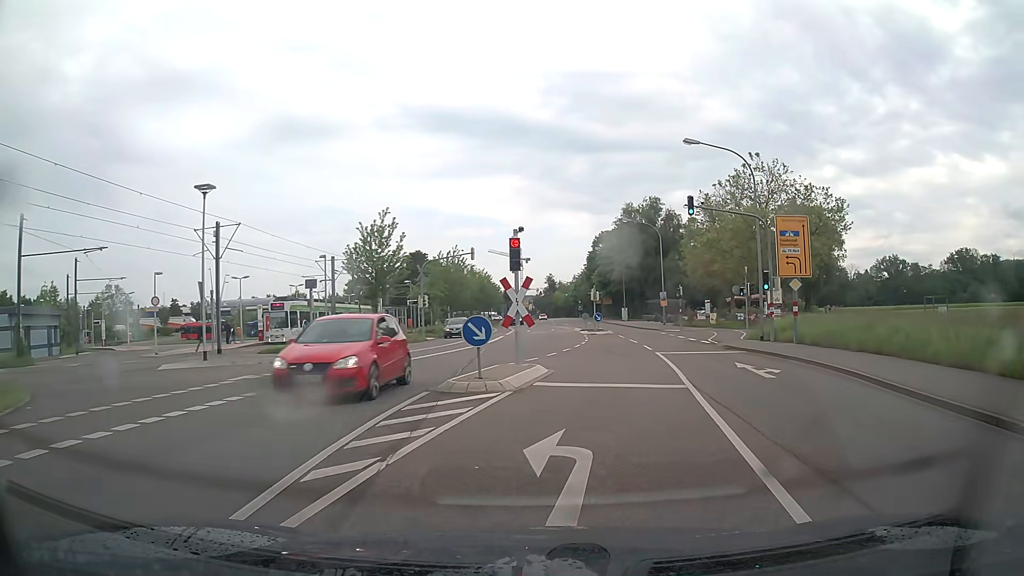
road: tertiary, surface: asphalt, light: Day
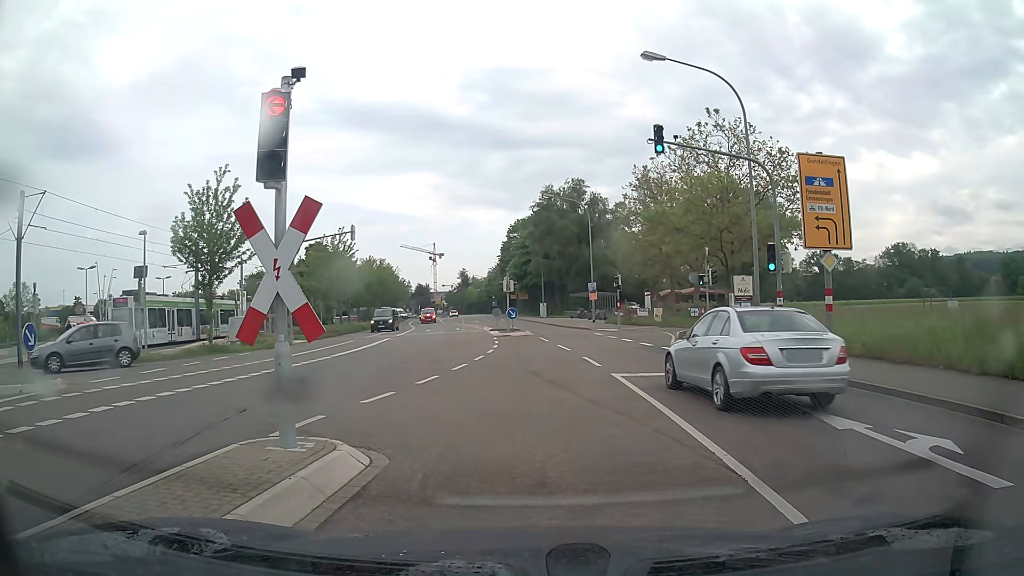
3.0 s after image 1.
(+0.8, +10.4) m; +7°
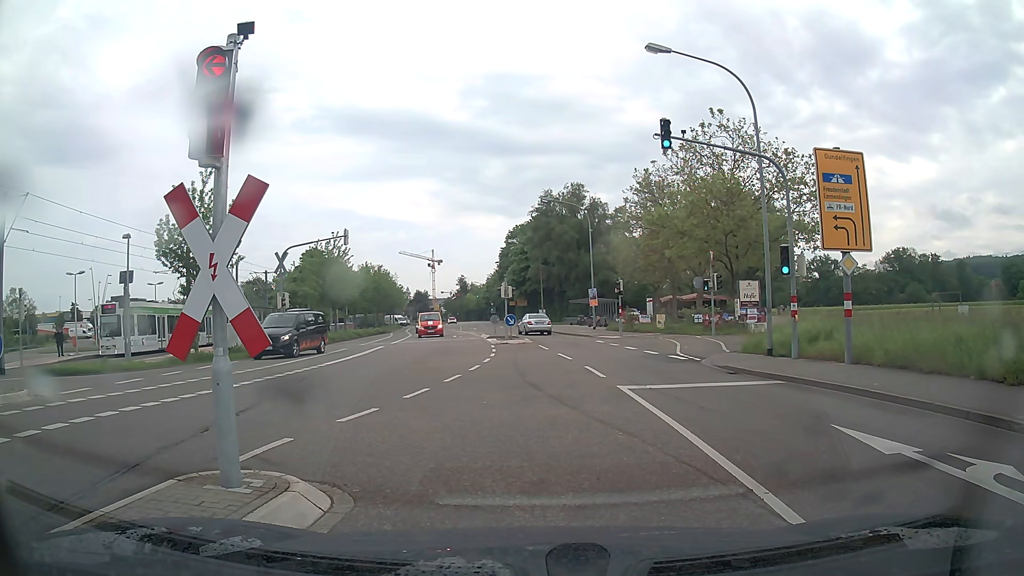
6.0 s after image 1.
(0.0, +1.2) m; 0°
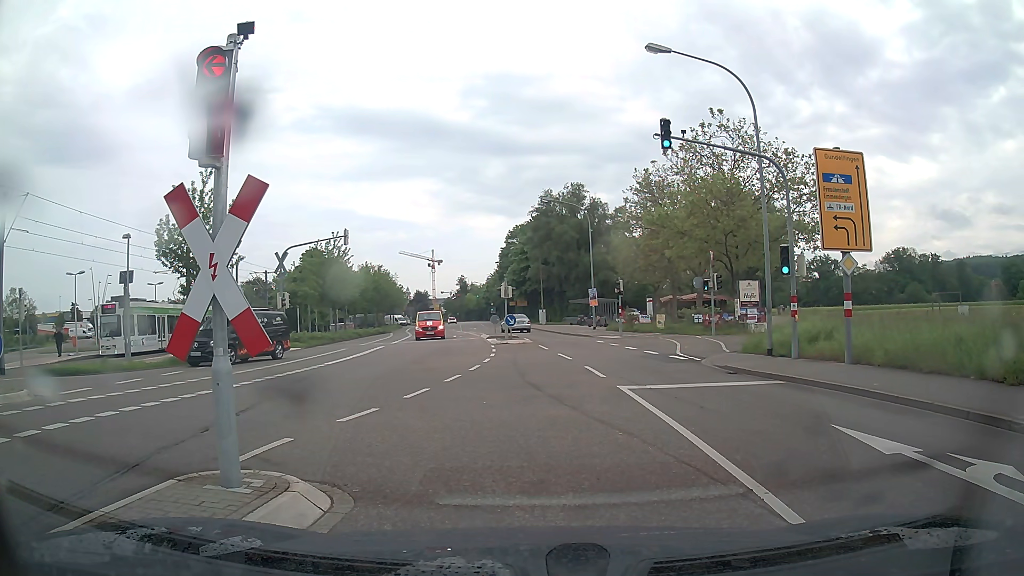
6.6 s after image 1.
(0.0, 0.0) m; 0°
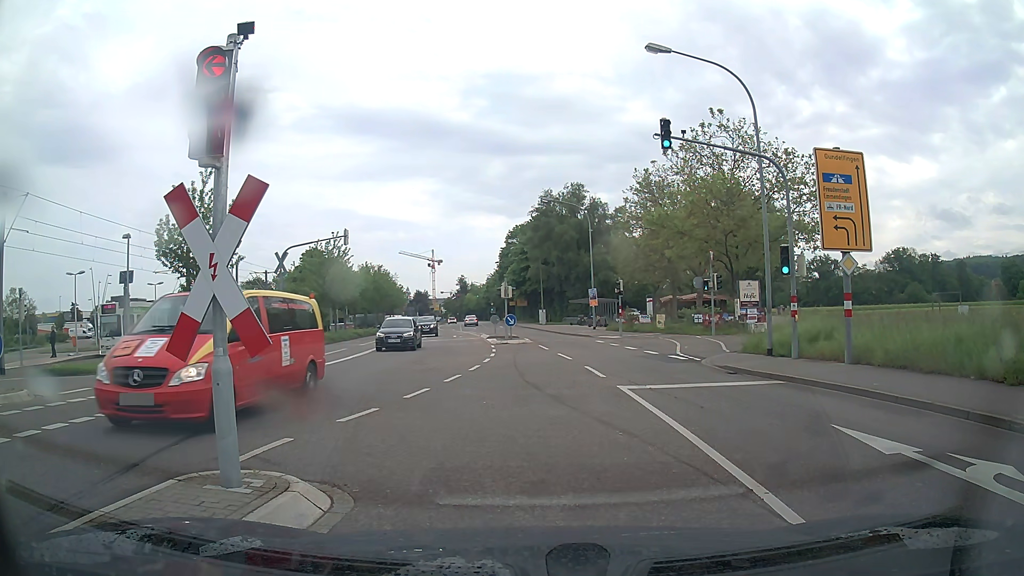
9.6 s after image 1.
(0.0, 0.0) m; 0°
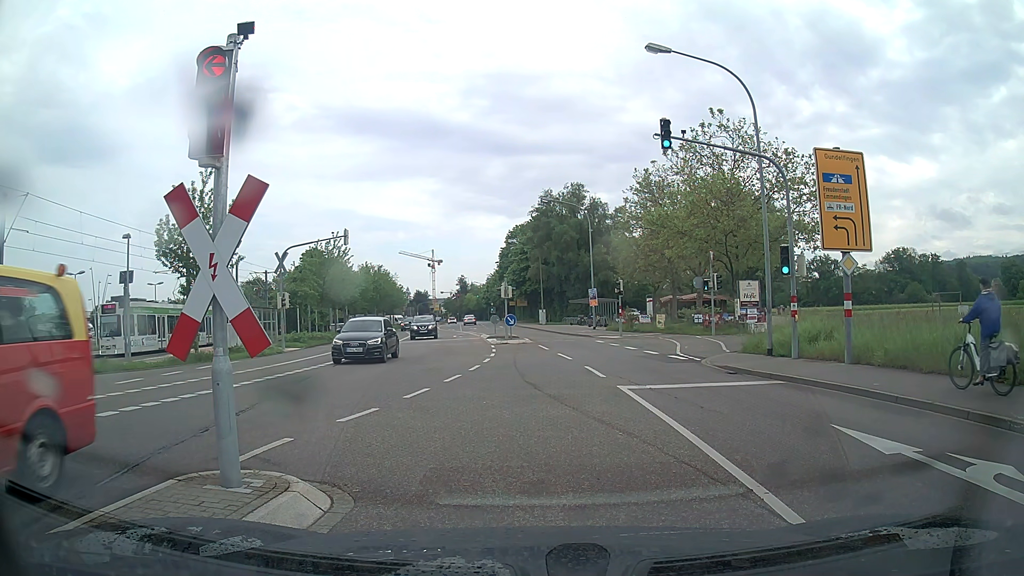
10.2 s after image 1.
(0.0, 0.0) m; 0°
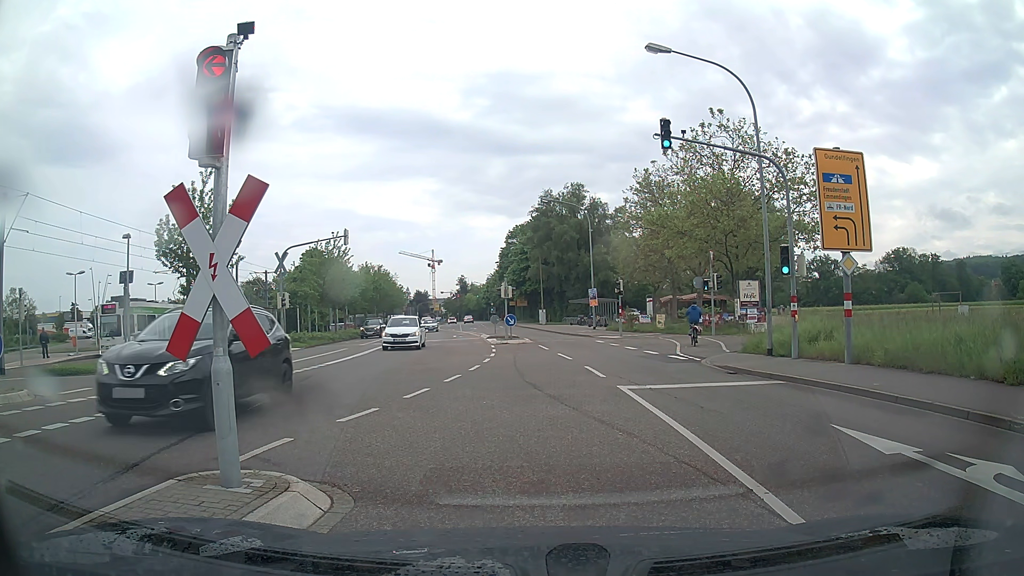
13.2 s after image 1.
(0.0, 0.0) m; 0°
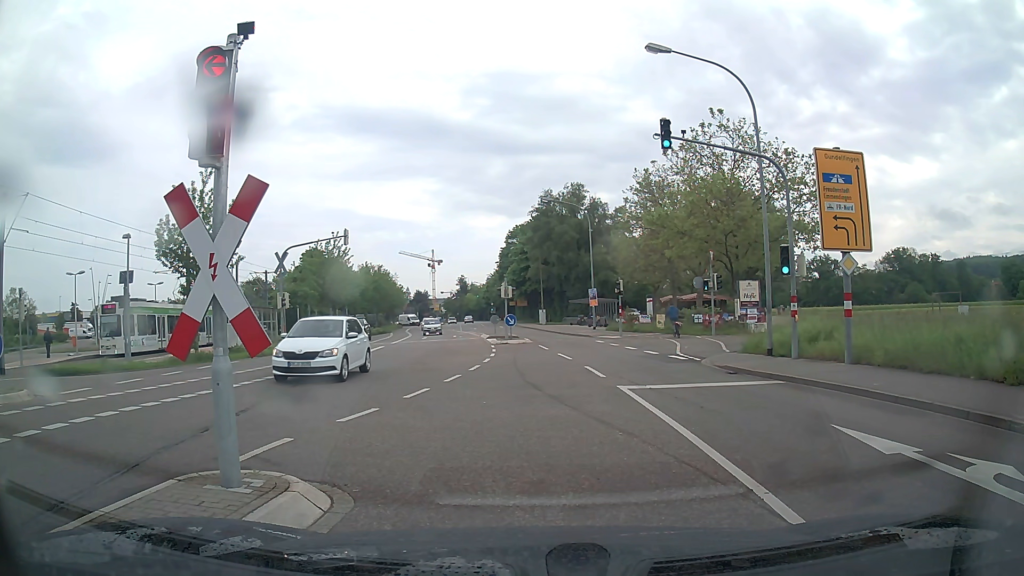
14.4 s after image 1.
(0.0, 0.0) m; 0°
